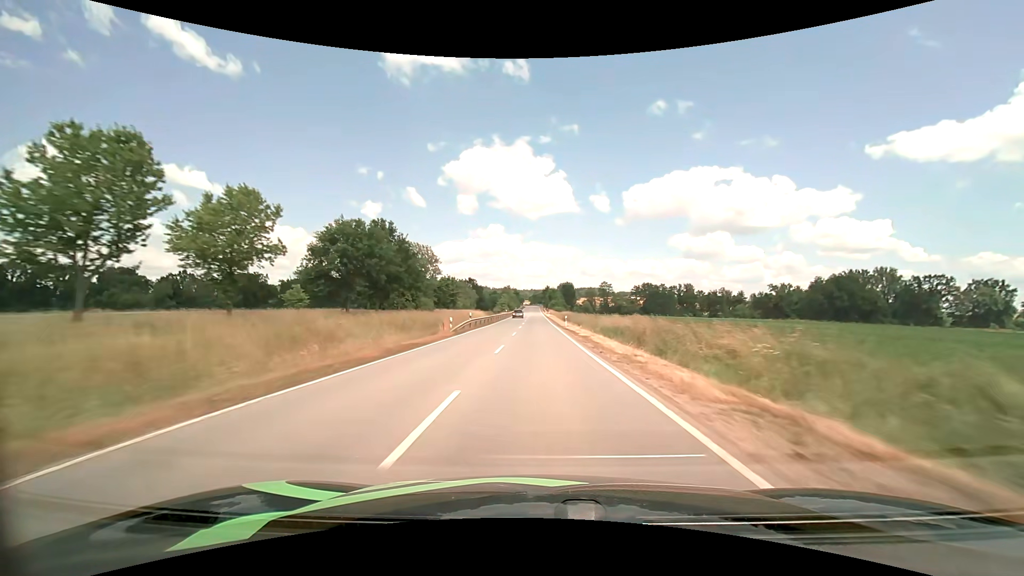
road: tertiary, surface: asphalt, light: Day
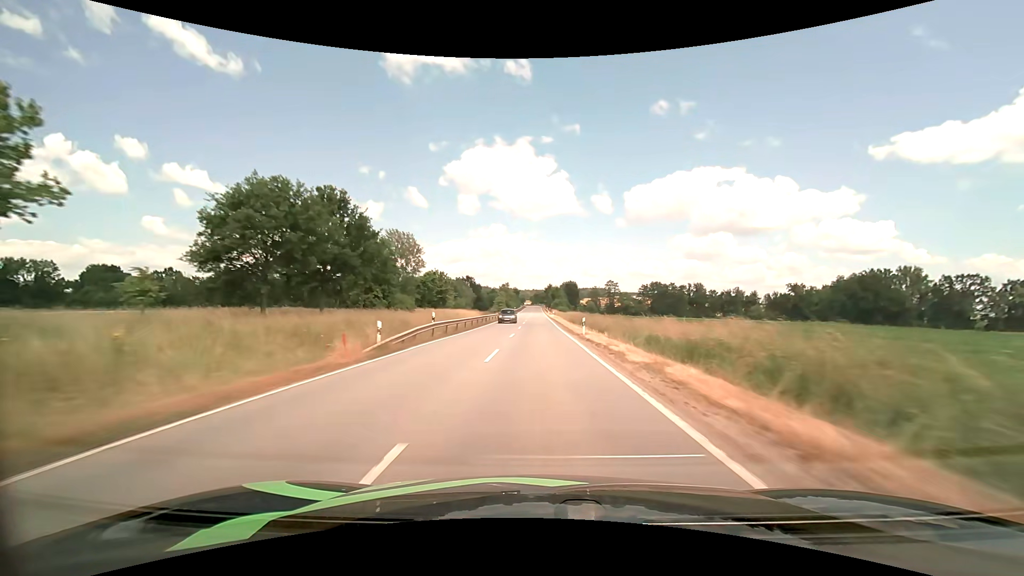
(0.0, +15.5) m; 0°
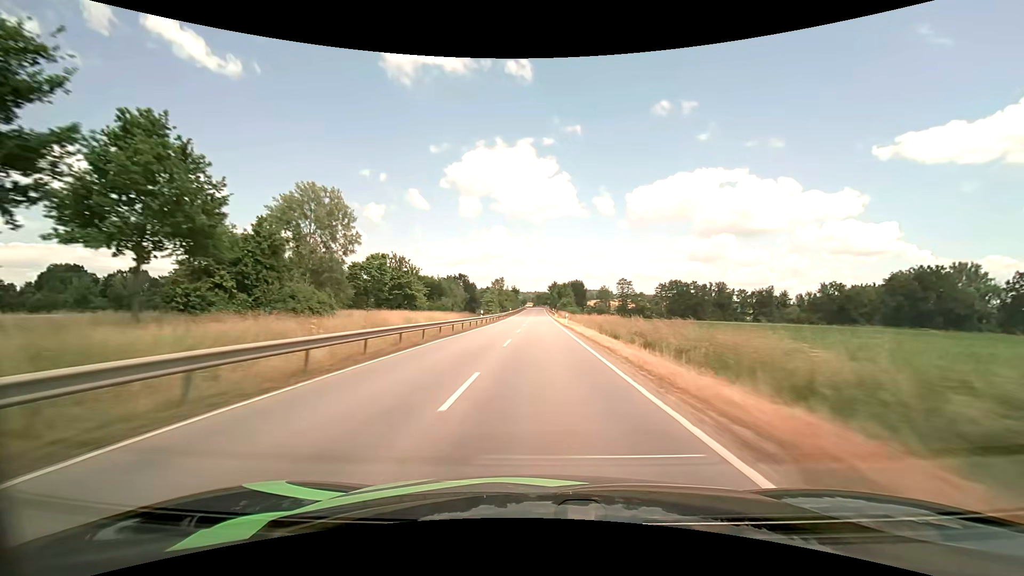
(-0.1, +30.9) m; 0°
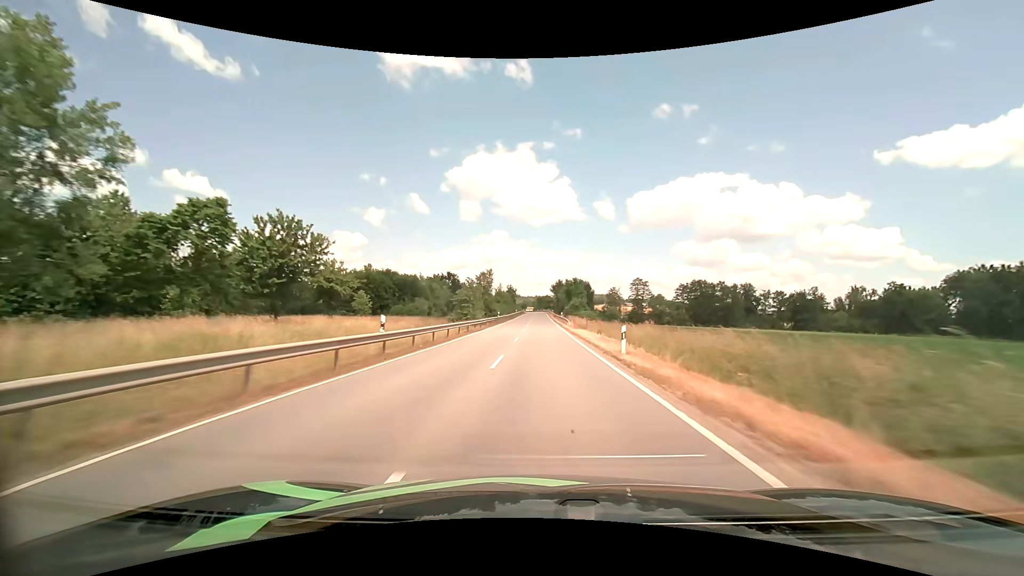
(-0.1, +30.7) m; 0°
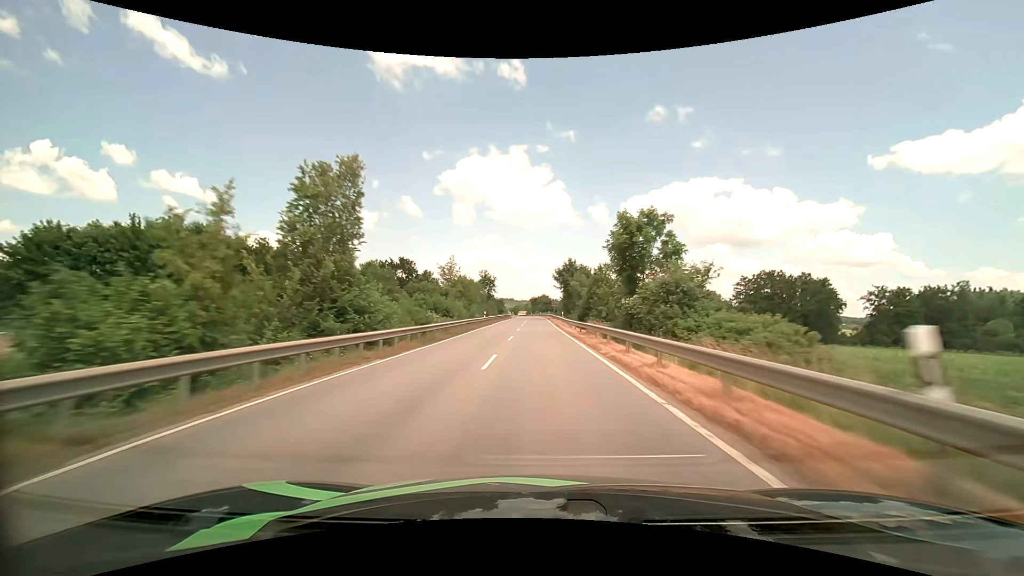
(+0.1, +61.5) m; +1°
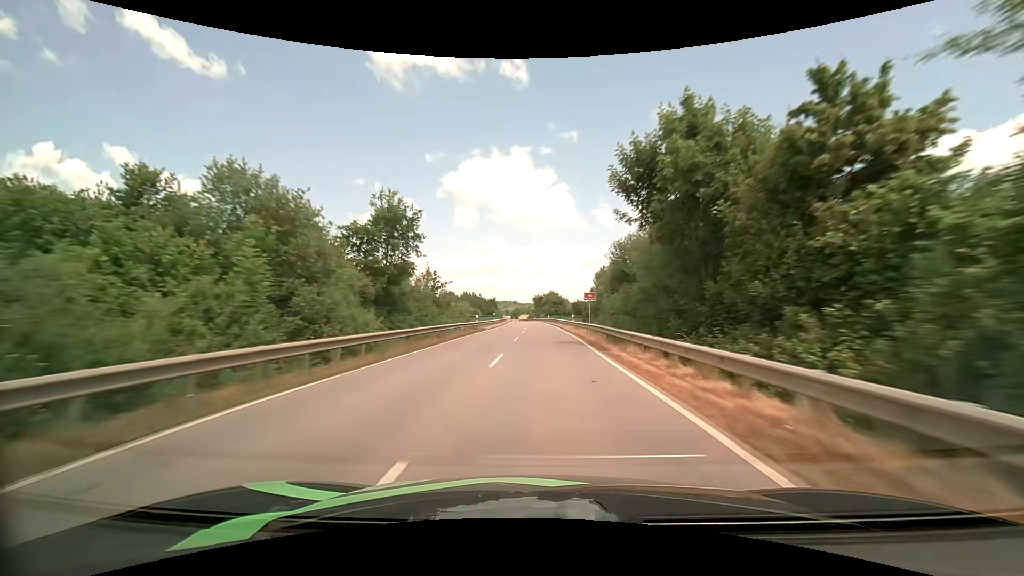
(-0.3, +59.7) m; -1°
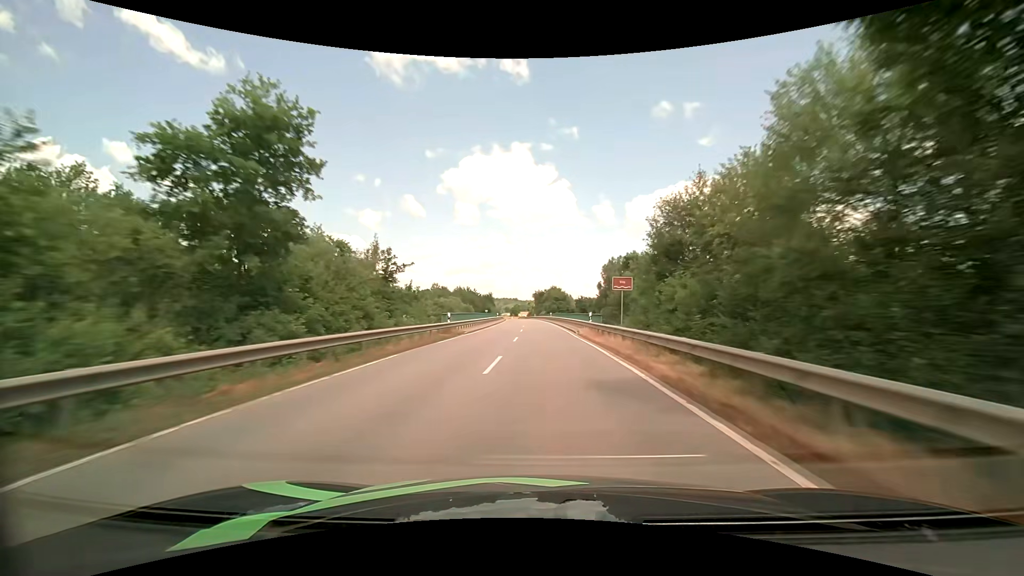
(0.0, +14.1) m; 0°
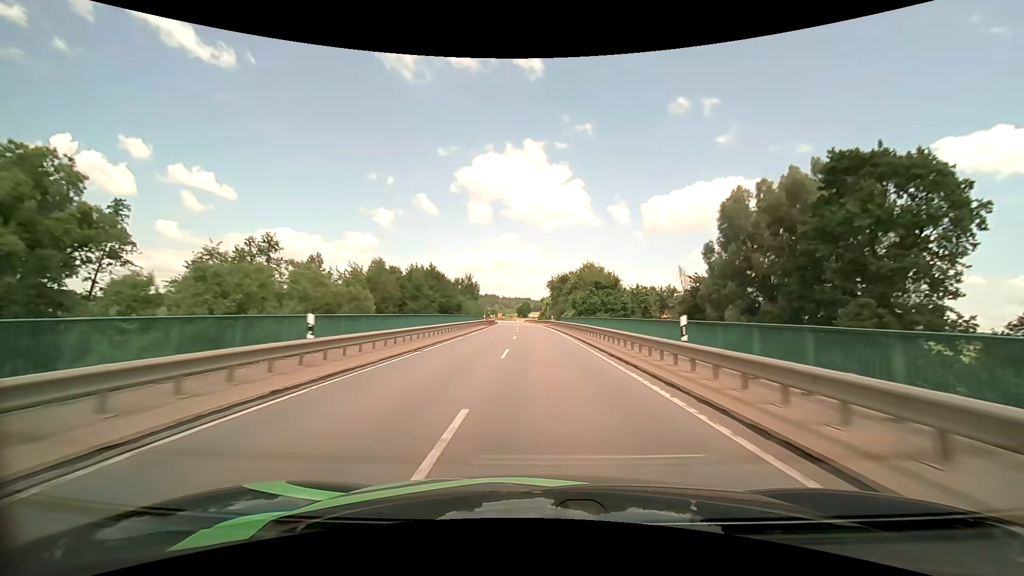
(-0.6, +68.0) m; -1°
(0, +10) (0, +20) (0, +30) (0, +40) (-1, +50) (-1, +60) (-1, +70) (-2, +80) (-2, +90) (-3, +100) m
